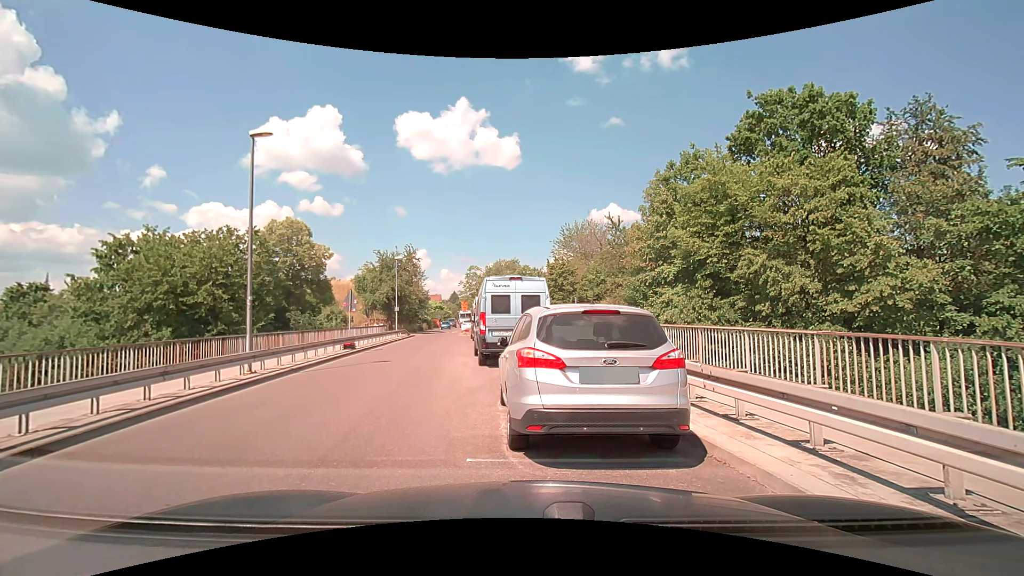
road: residential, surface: asphalt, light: Day
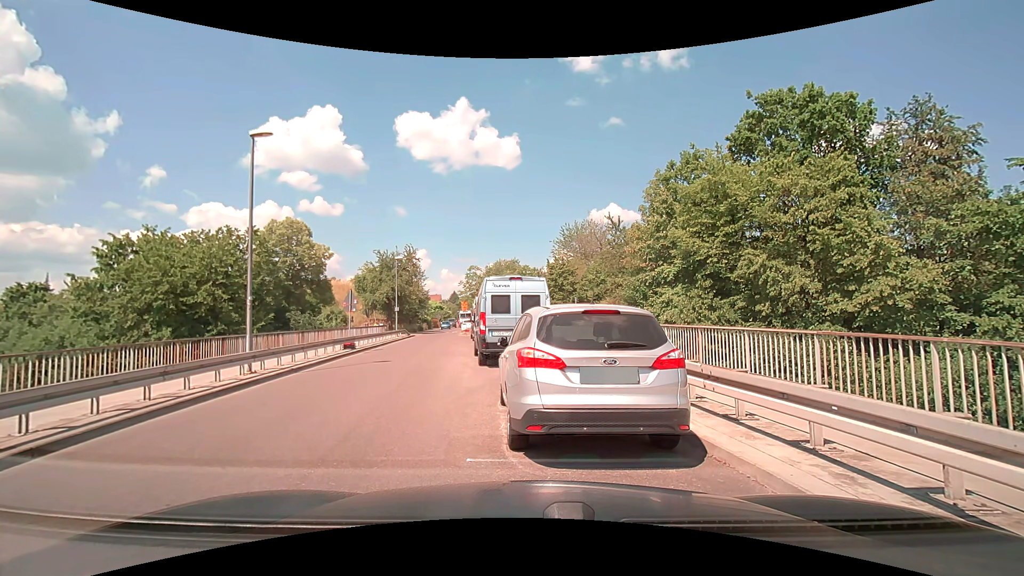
(0.0, 0.0) m; 0°
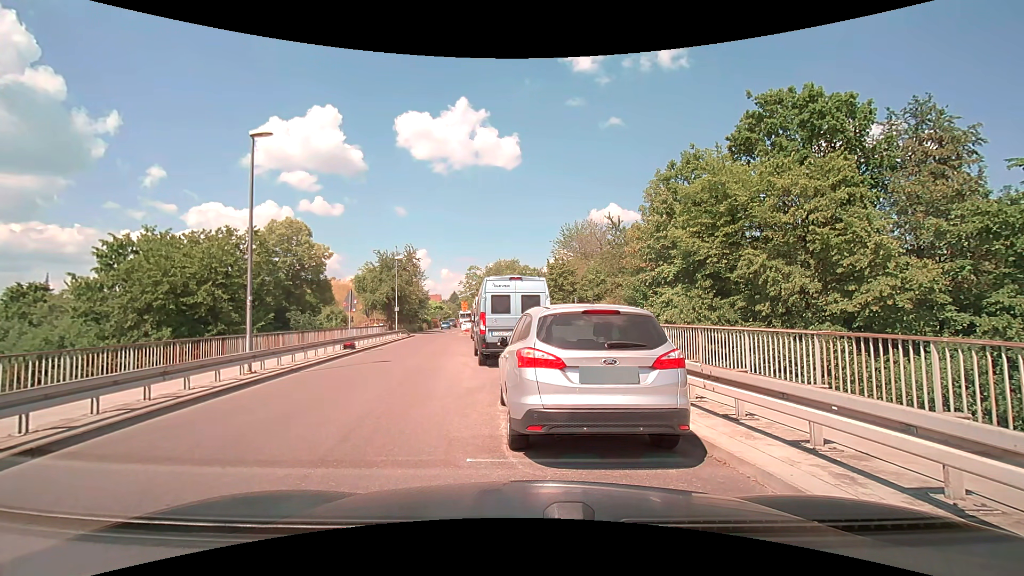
(0.0, 0.0) m; 0°
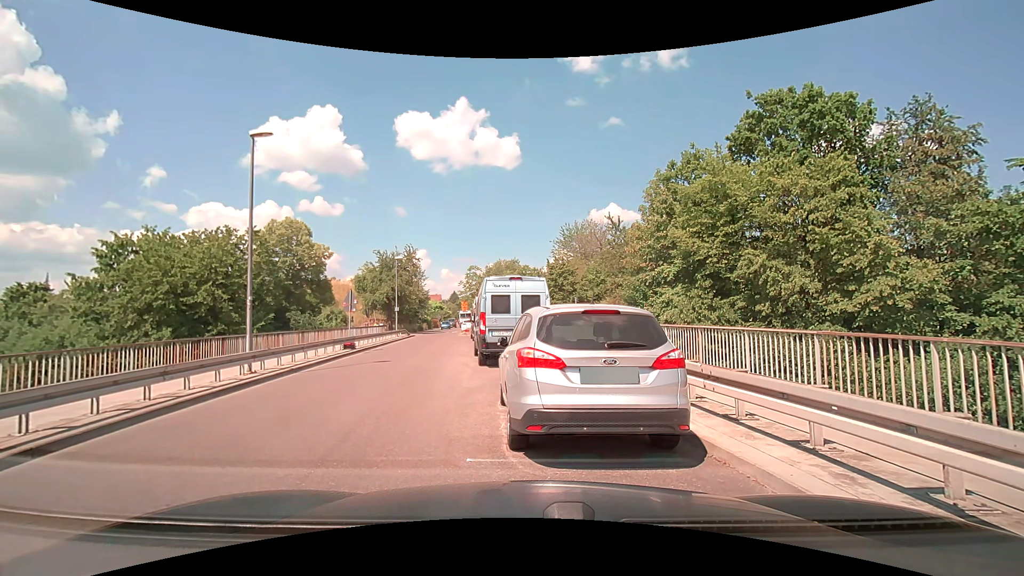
(0.0, 0.0) m; 0°
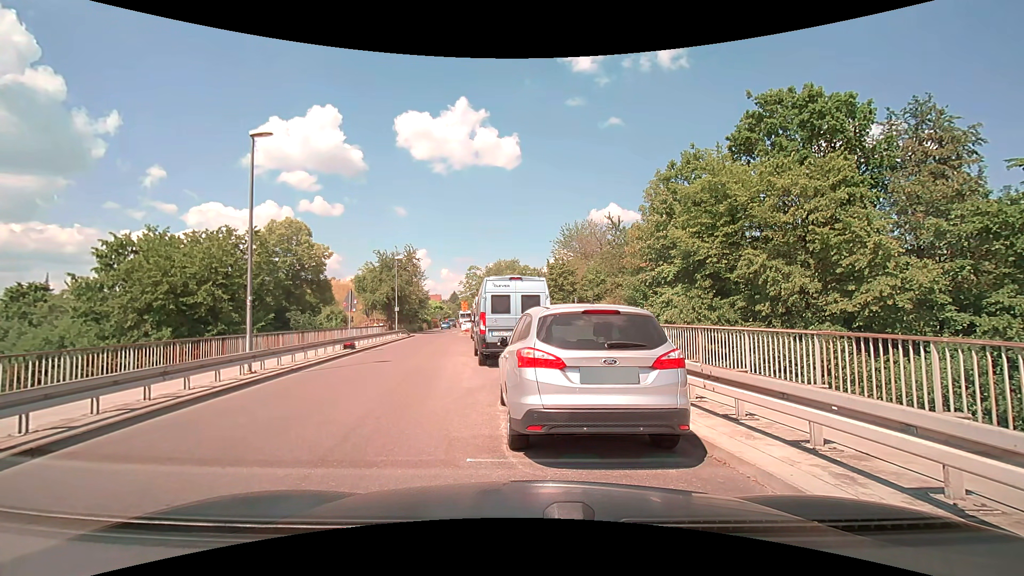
(0.0, 0.0) m; 0°
